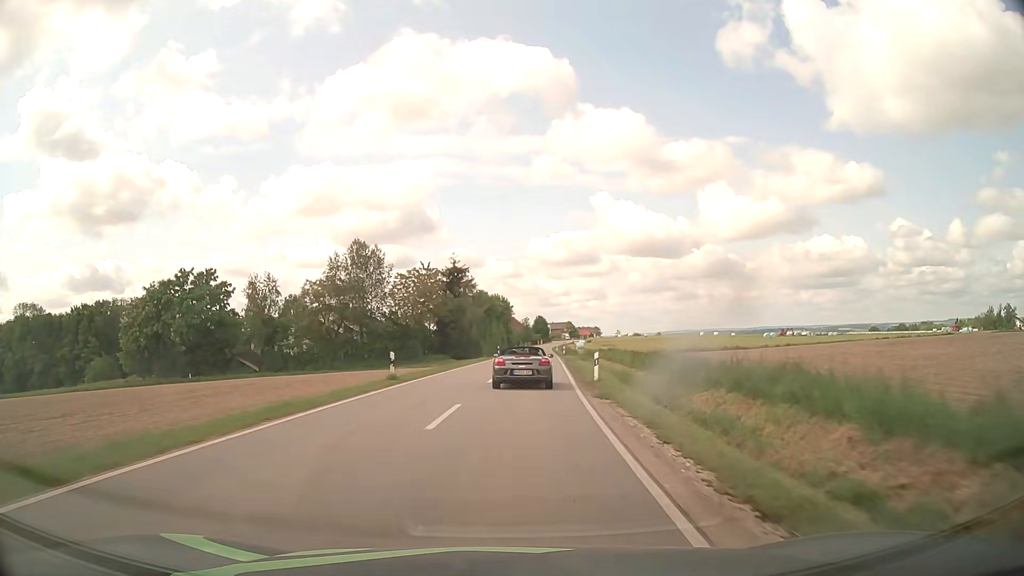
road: tertiary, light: Day
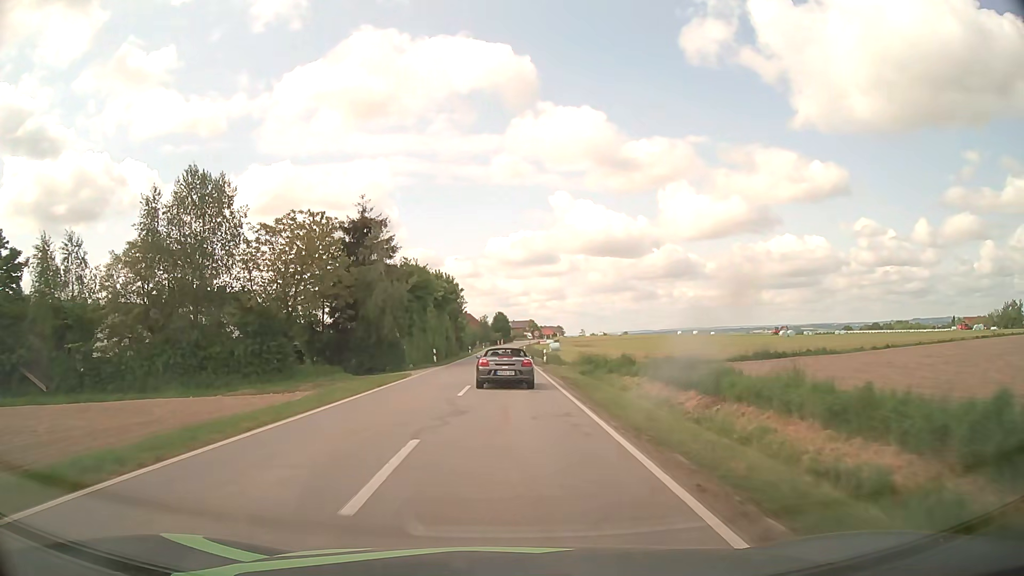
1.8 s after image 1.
(+1.1, +29.0) m; +4°
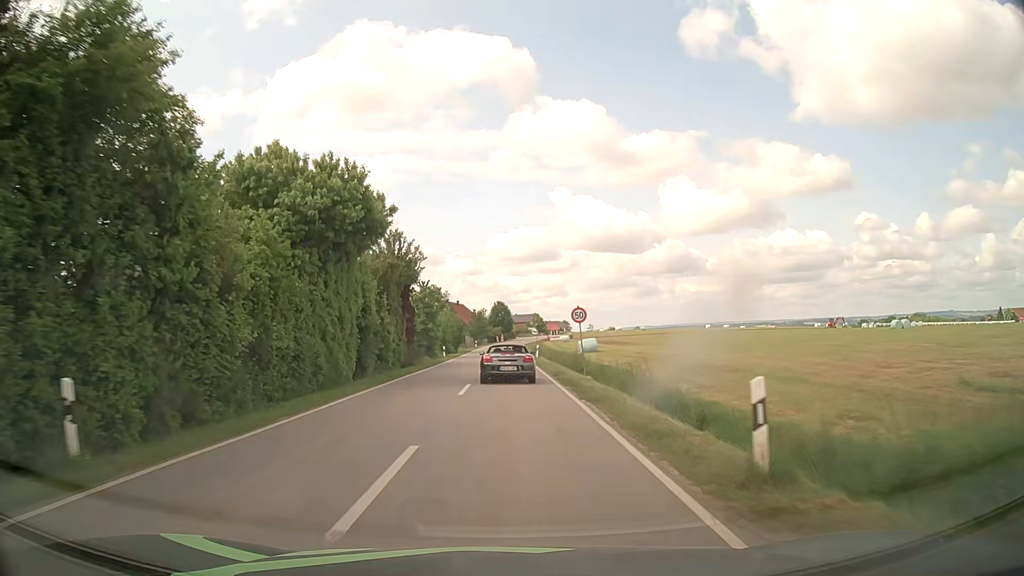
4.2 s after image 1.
(+0.2, +36.8) m; 0°
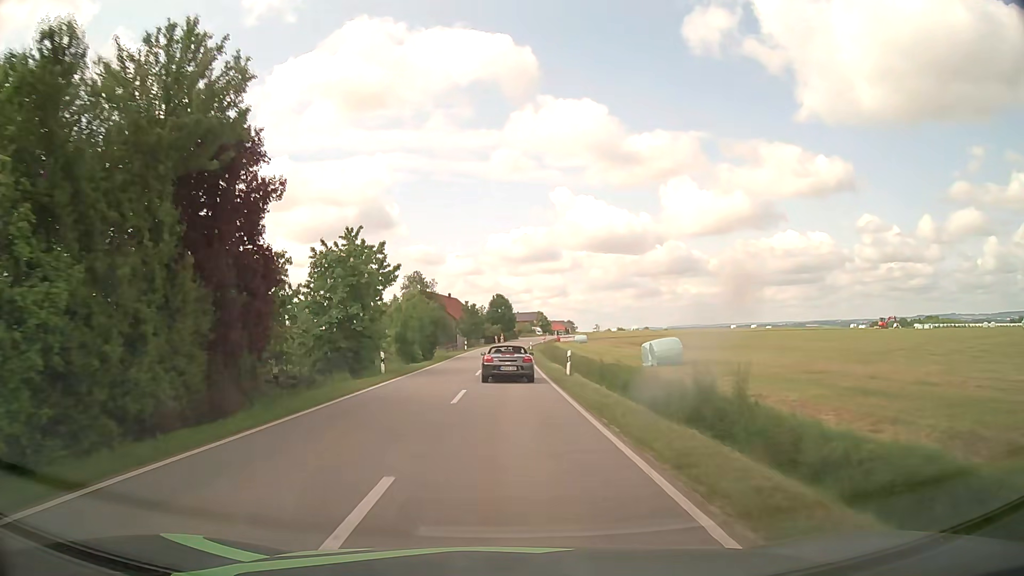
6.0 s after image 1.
(0.0, +25.9) m; 0°
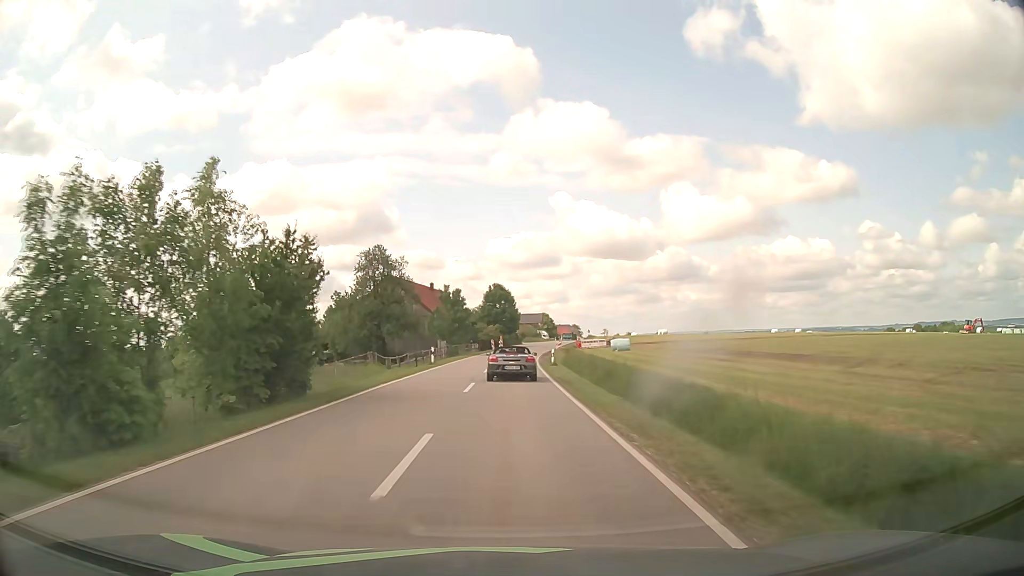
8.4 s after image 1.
(-0.2, +33.2) m; 0°
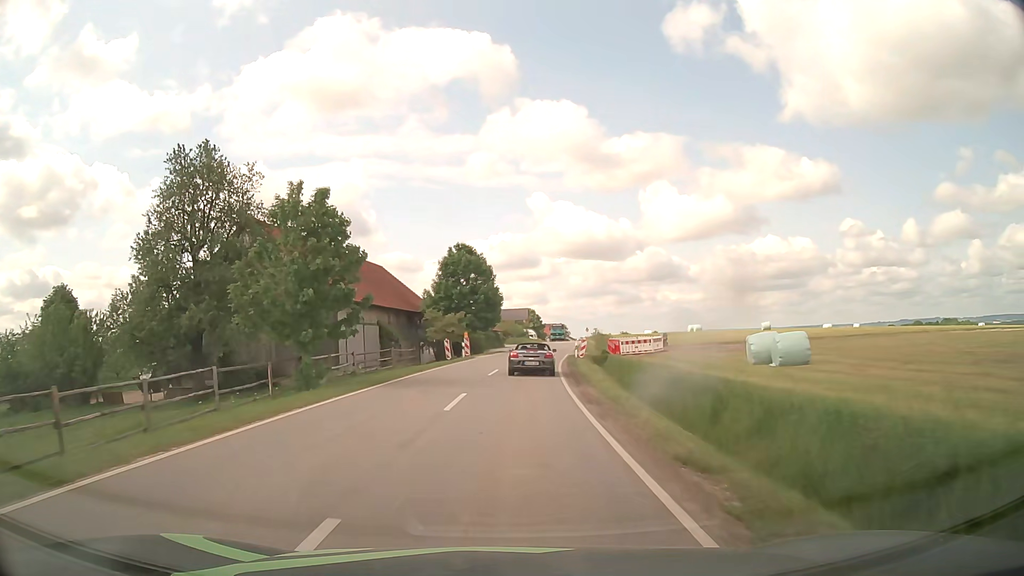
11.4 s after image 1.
(+0.6, +41.1) m; +2°
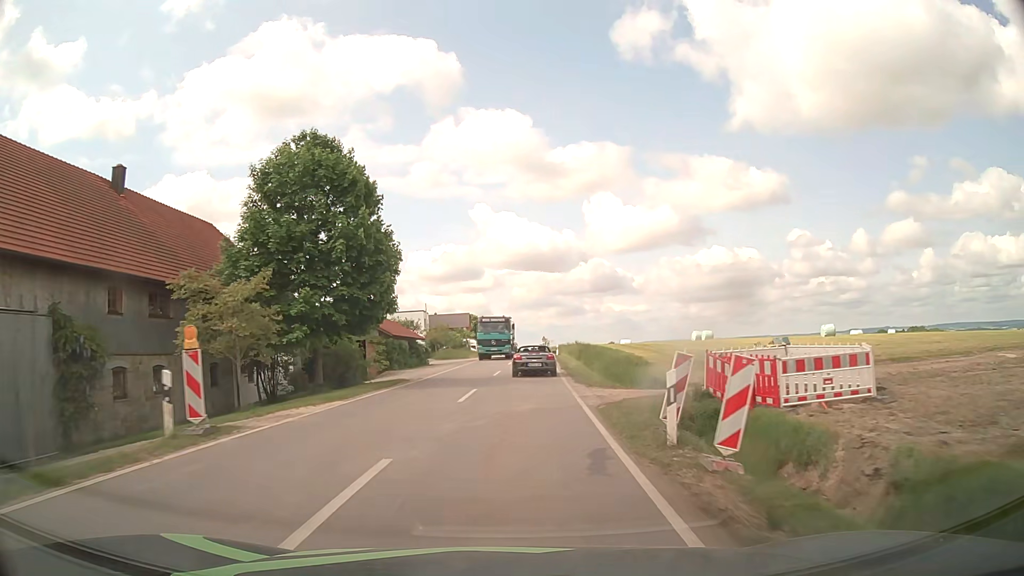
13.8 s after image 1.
(+1.2, +33.3) m; +4°
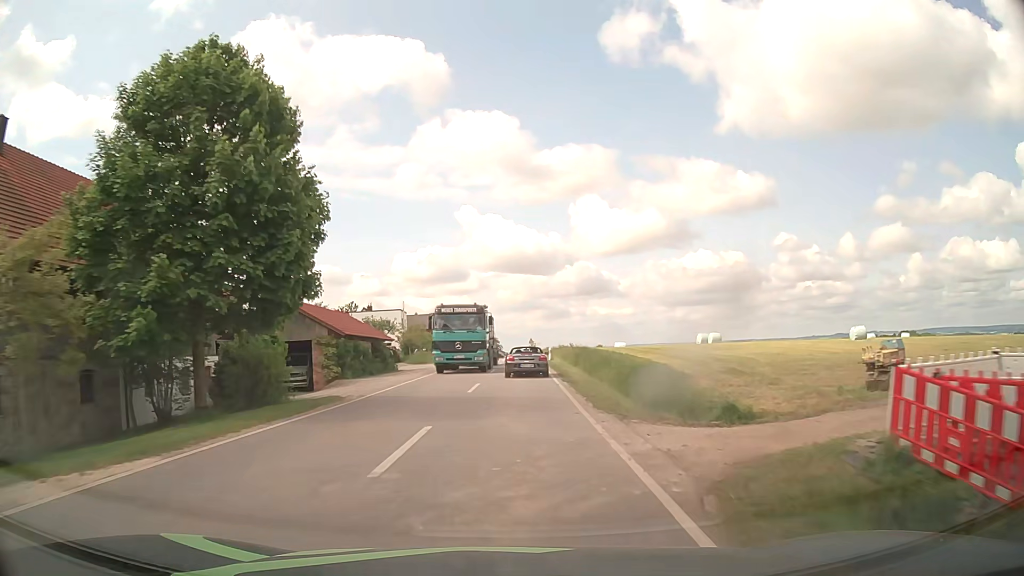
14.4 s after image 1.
(+0.1, +8.5) m; +1°
(0, +10) (0, +20) (+1, +30) (+1, +40) (+1, +50) (+1, +60) (+1, +70) (+1, +80) (+1, +90) (+1, +100) m
